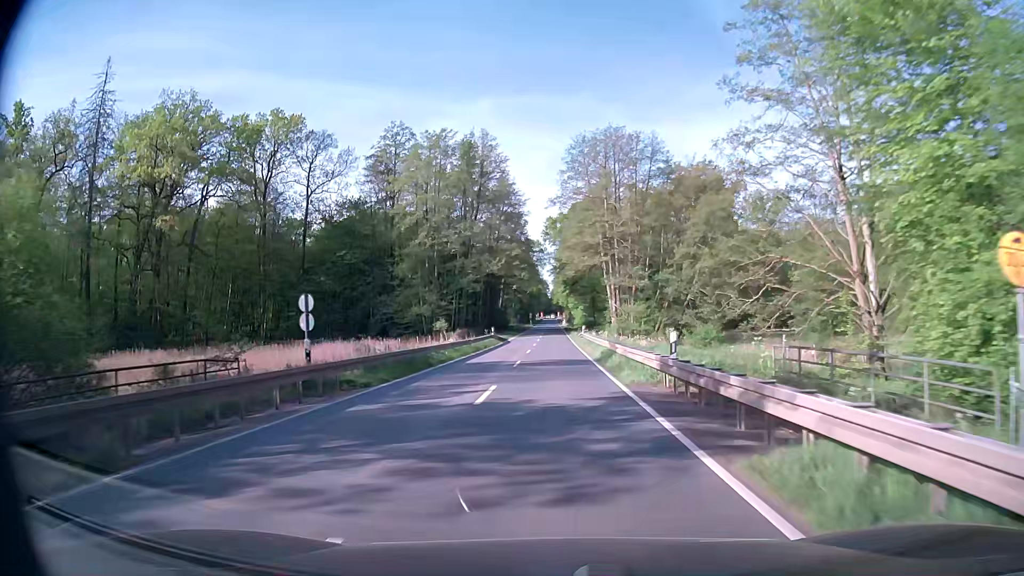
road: secondary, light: Day
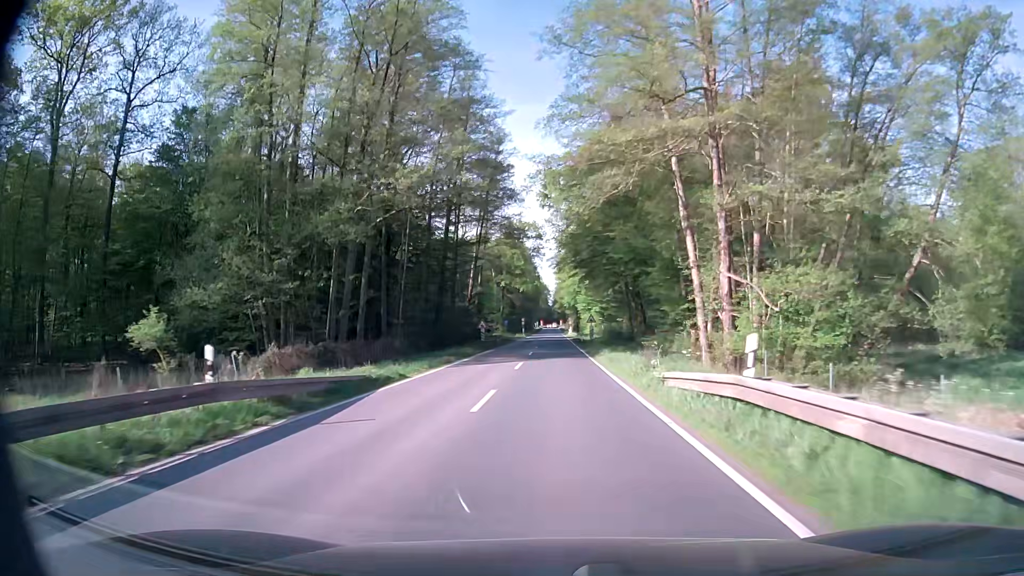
(-0.2, +48.9) m; 0°
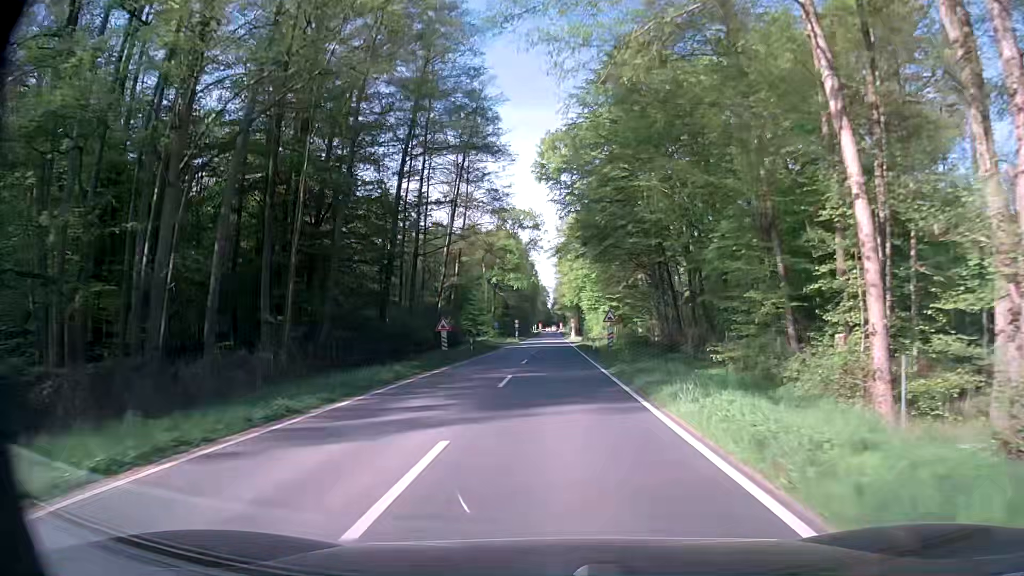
(0.0, +19.1) m; 0°
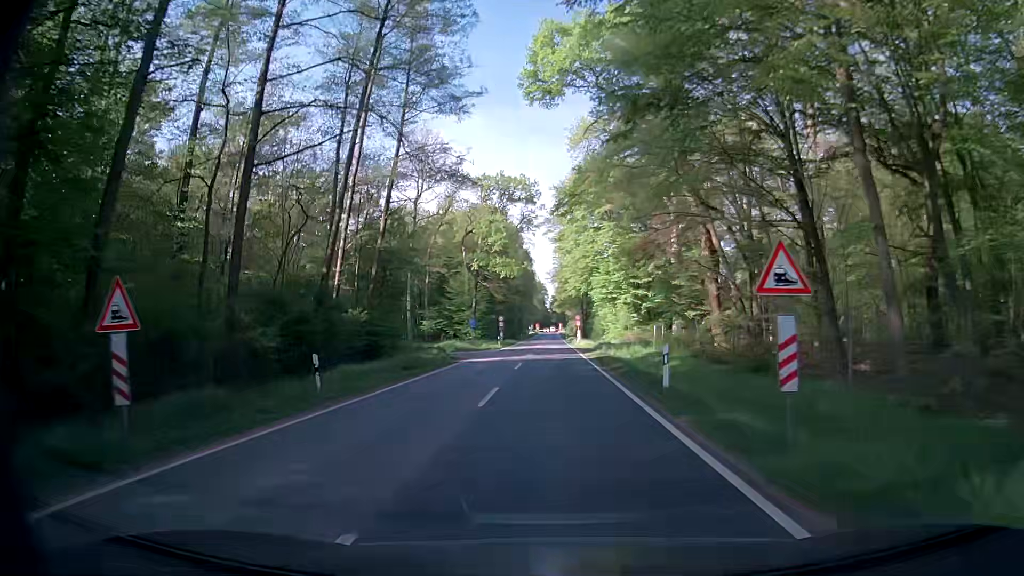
(+0.1, +27.8) m; 0°
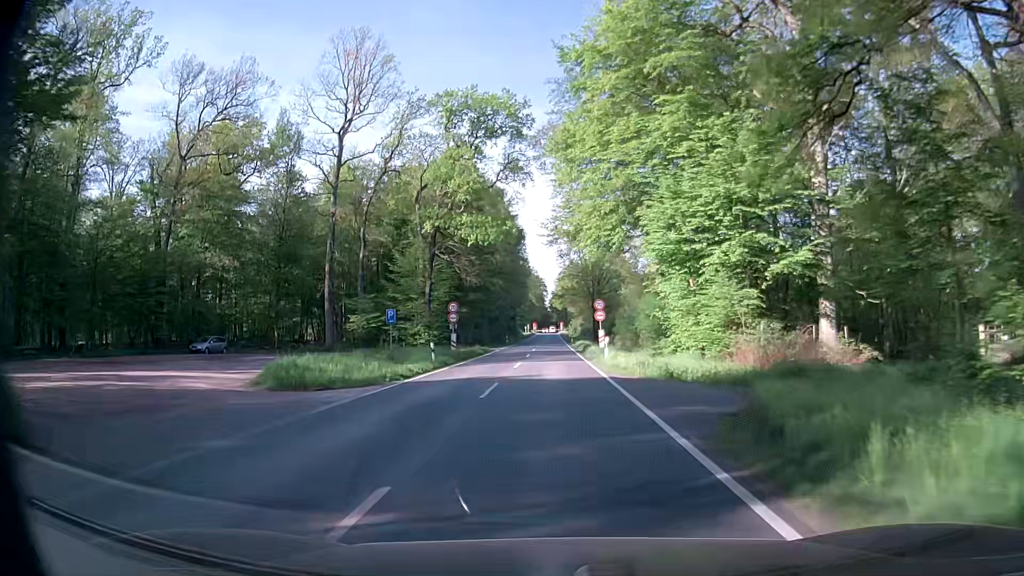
(+0.3, +35.5) m; +1°
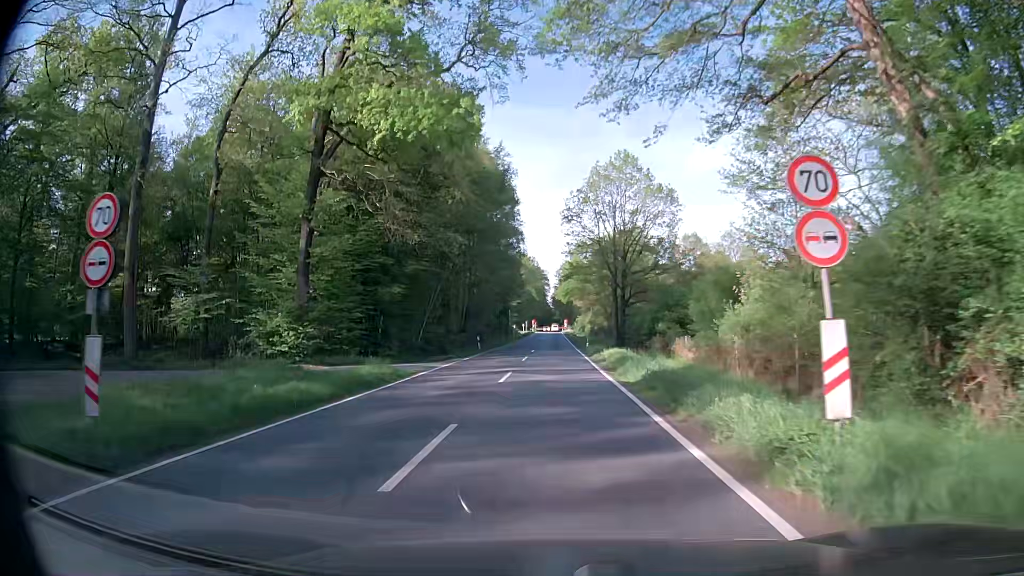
(-0.2, +31.9) m; 0°
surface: asphalt
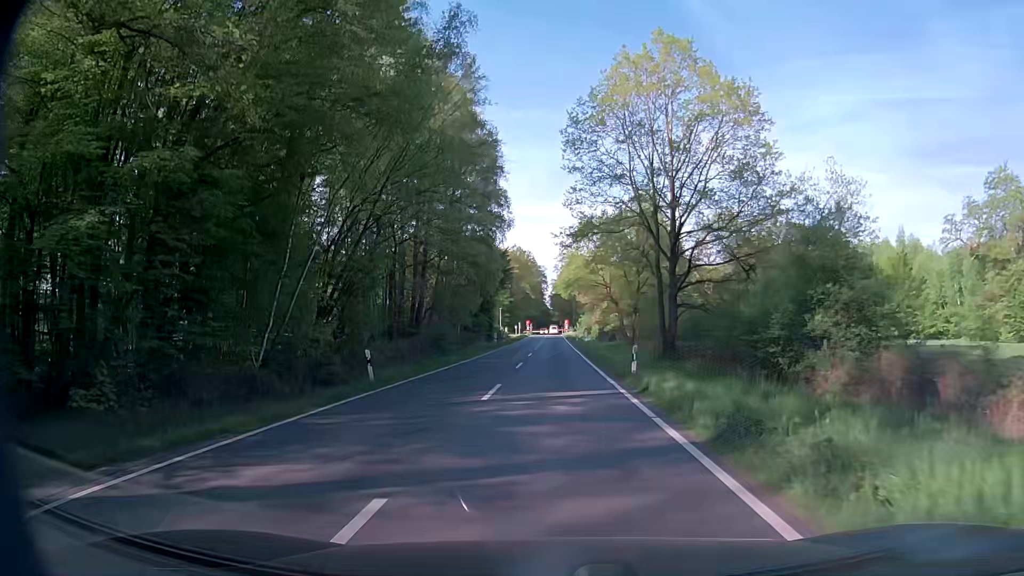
(-0.3, +28.0) m; -1°
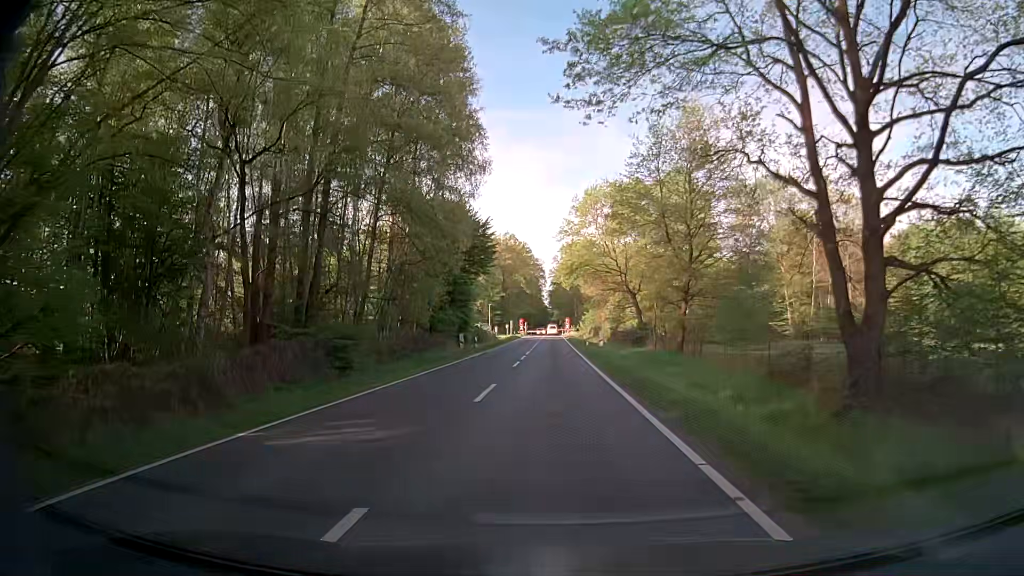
(+0.5, +24.0) m; +1°
(0, +10) (0, +20) (0, +30) (0, +40) (0, +50) (0, +60) (0, +70) (-1, +80) (-1, +90) (-1, +100) m
